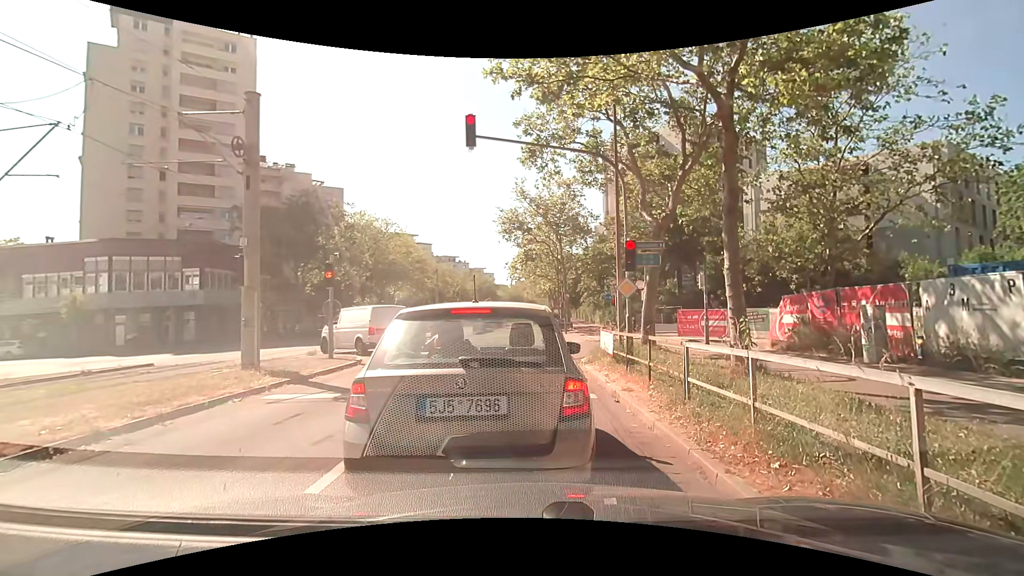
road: tertiary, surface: asphalt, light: Day
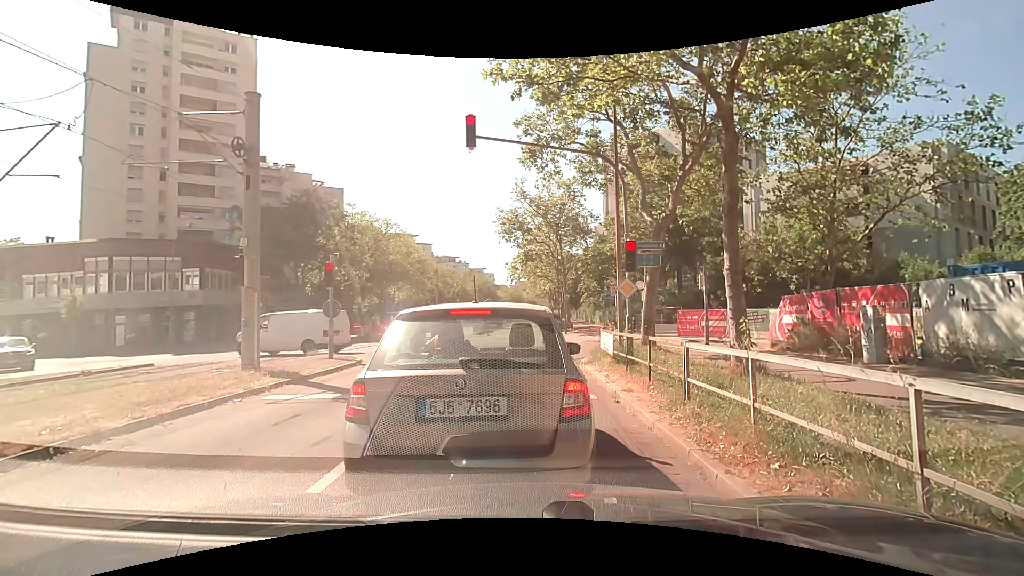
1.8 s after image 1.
(0.0, +0.1) m; 0°
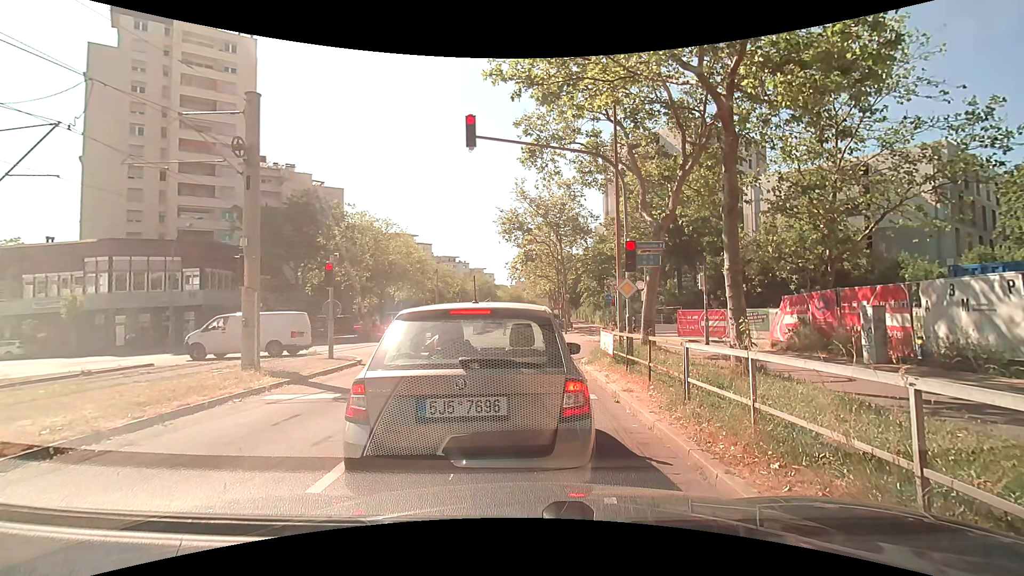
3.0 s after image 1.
(0.0, 0.0) m; 0°
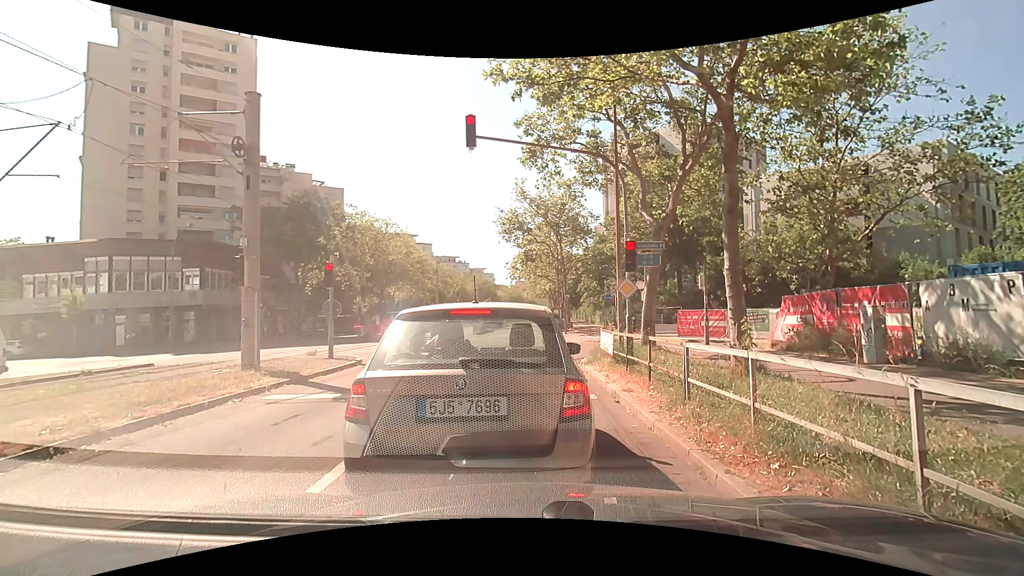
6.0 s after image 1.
(0.0, 0.0) m; 0°
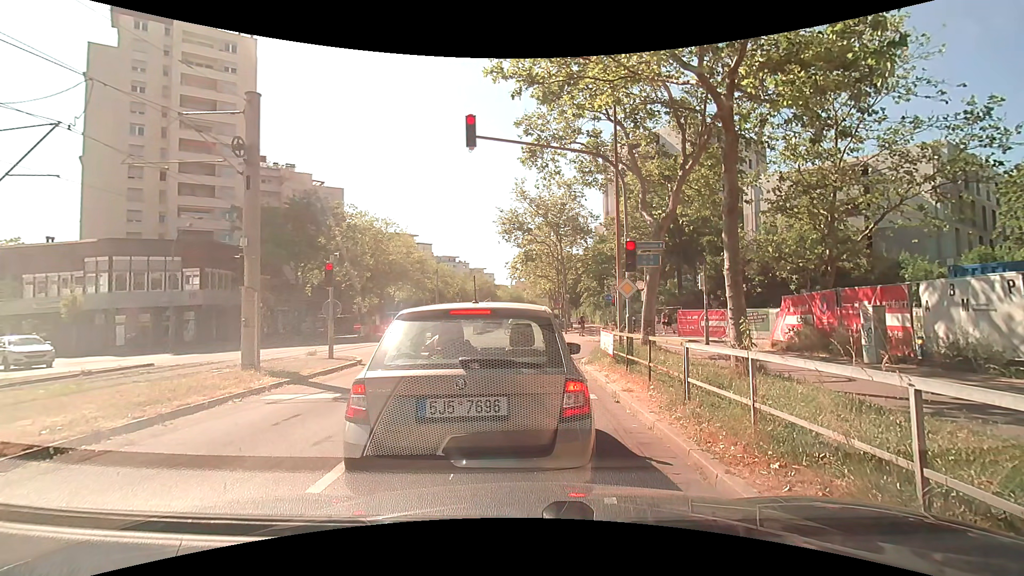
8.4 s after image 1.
(0.0, 0.0) m; 0°
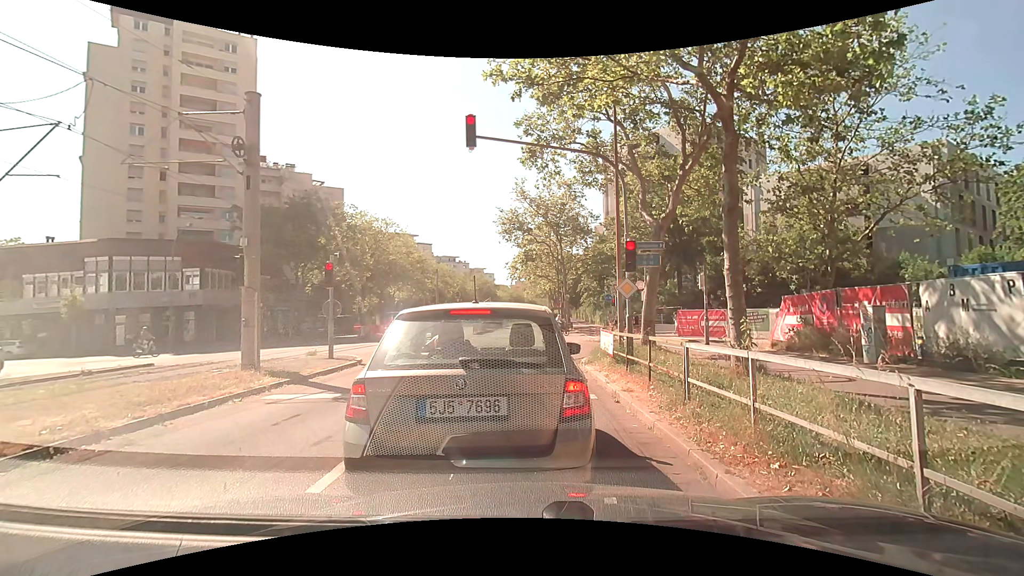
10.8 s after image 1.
(0.0, 0.0) m; 0°
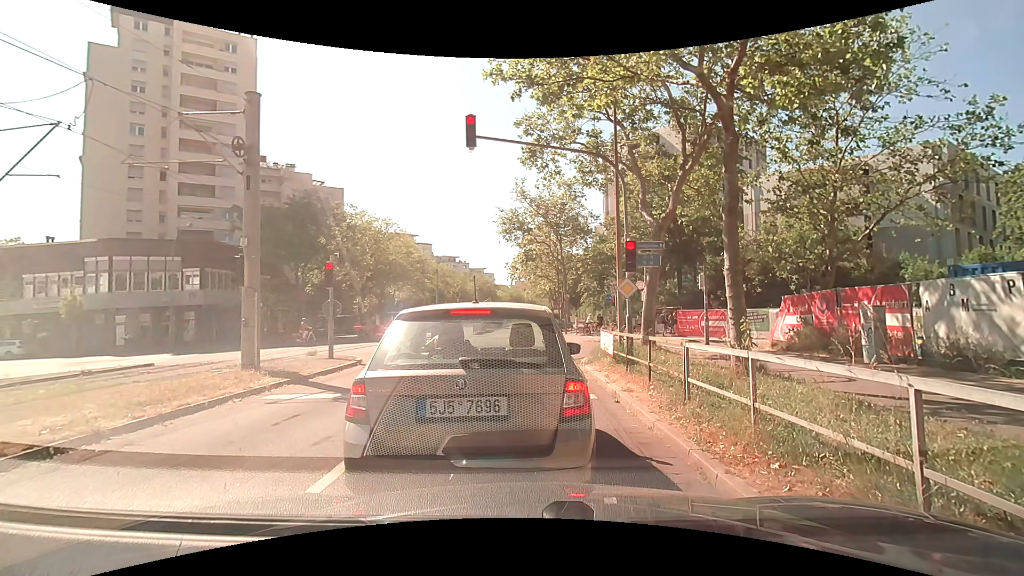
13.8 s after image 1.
(0.0, 0.0) m; 0°
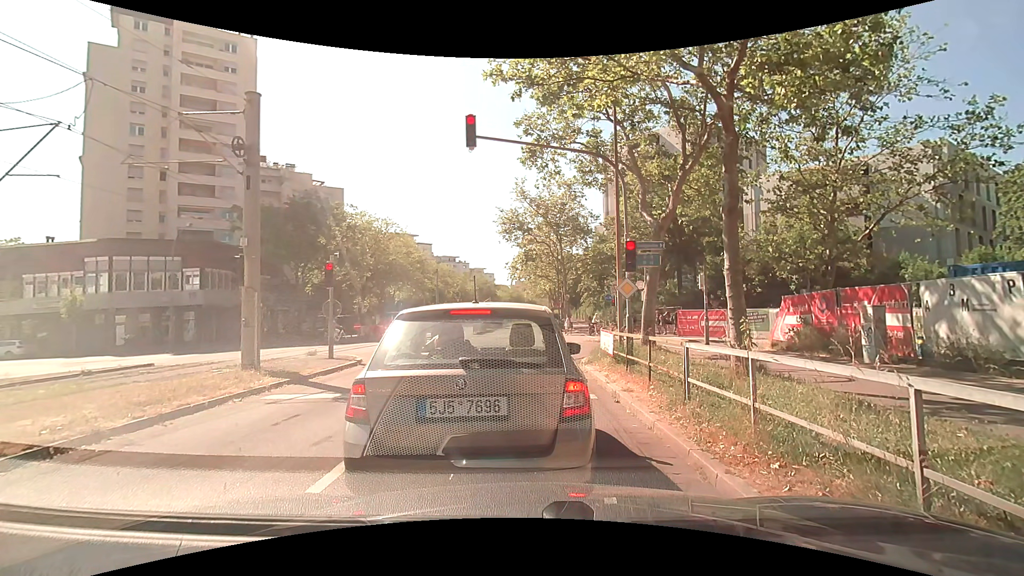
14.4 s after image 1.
(0.0, 0.0) m; 0°
(-1, +10) (-2, +20) (-3, +30) (-3, +40) (-4, +50) (-5, +60) (-6, +70) (-6, +80) (-7, +90) (-7, +100) m
